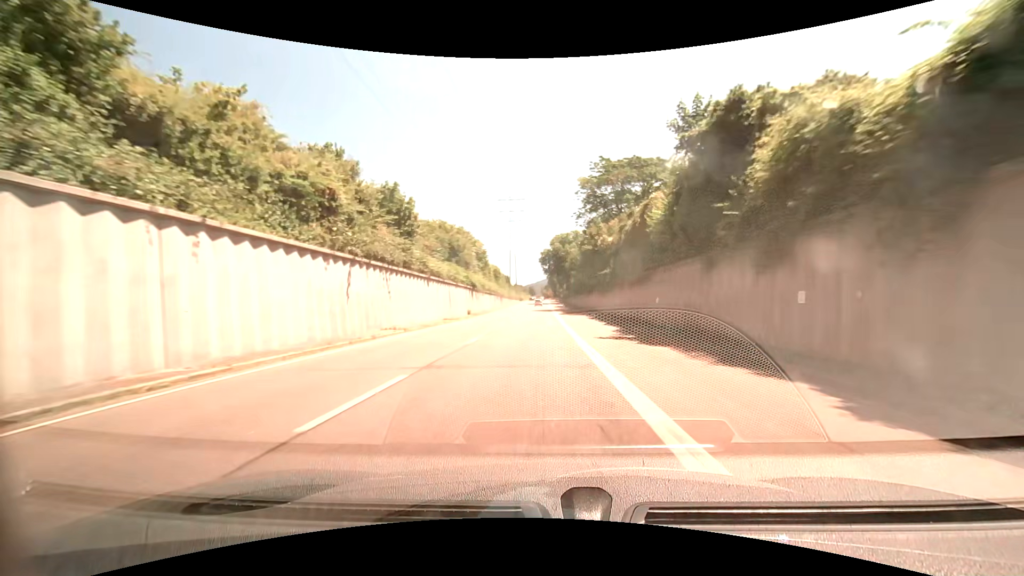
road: trunk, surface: asphalt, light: Day
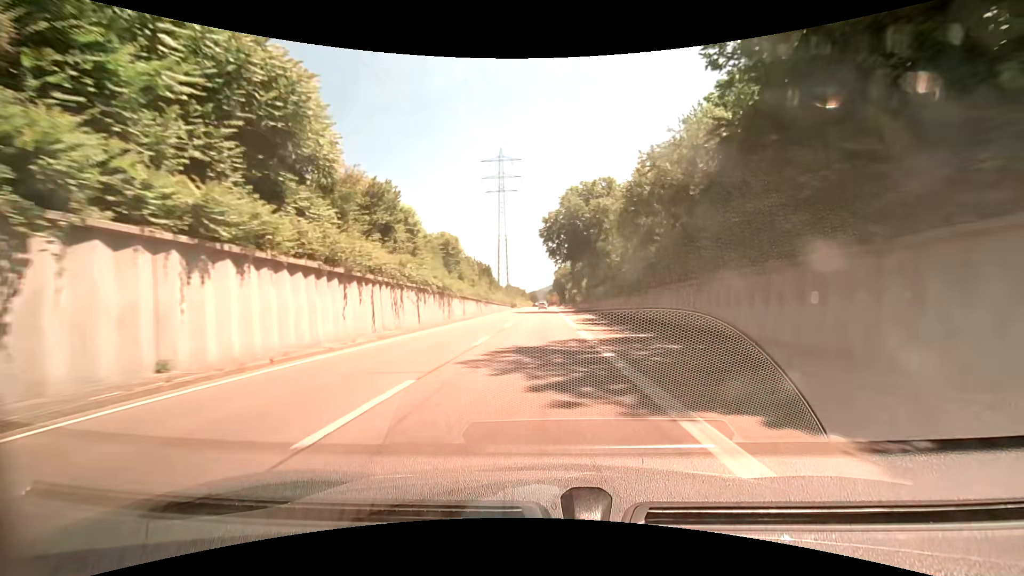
(-0.4, +61.0) m; 0°
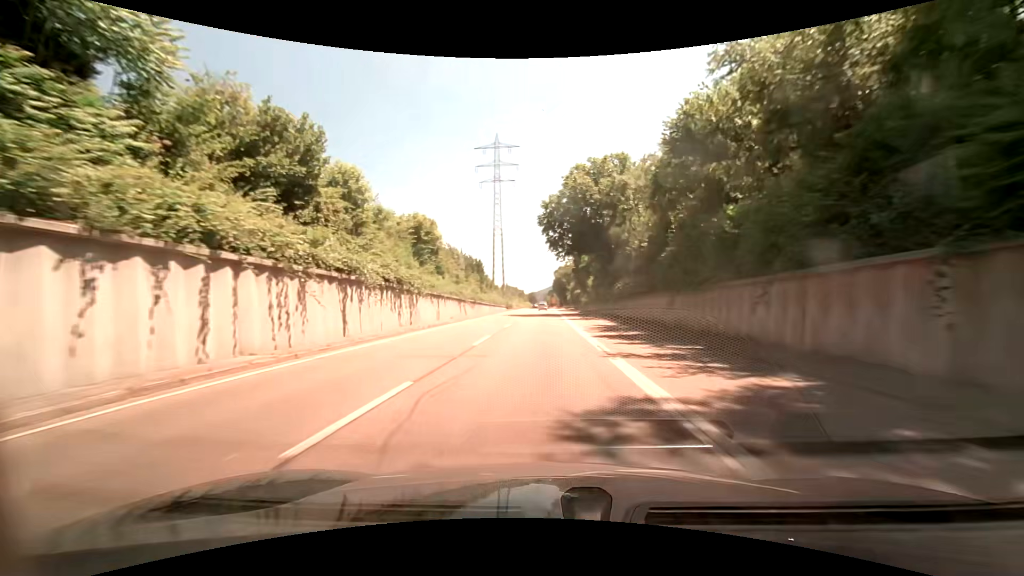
(0.0, +12.2) m; 0°
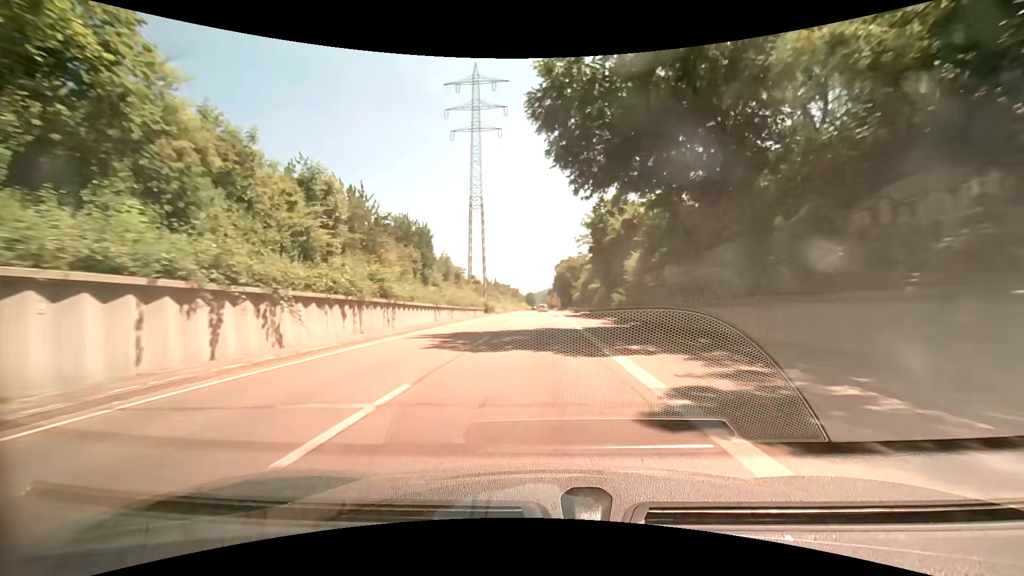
(-0.2, +36.4) m; 0°
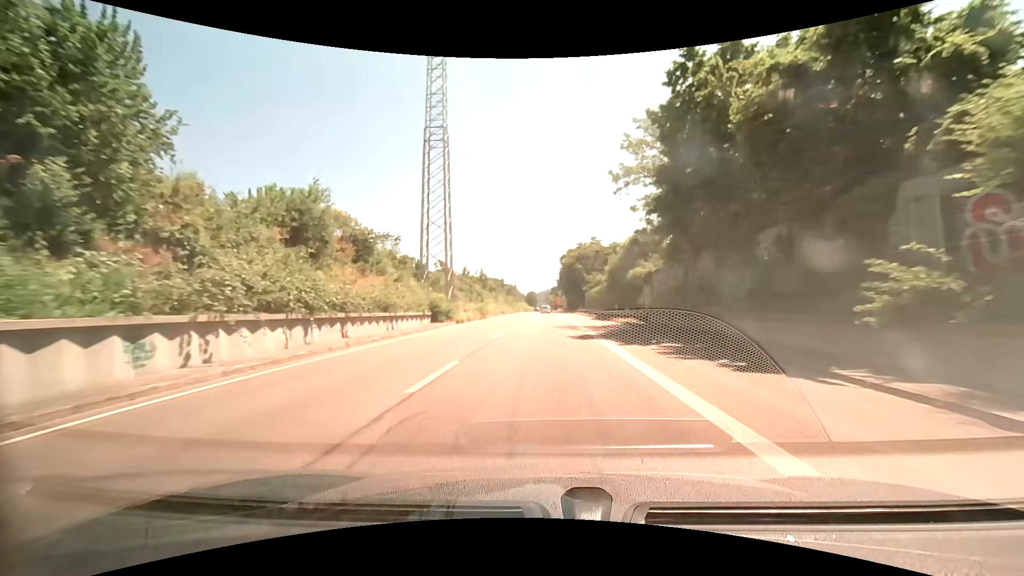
(-0.1, +32.3) m; 0°
(0, +10) (0, +20) (0, +30) (0, +40) (0, +50) (0, +60) (0, +70) (0, +80) (0, +90) (0, +100) m
